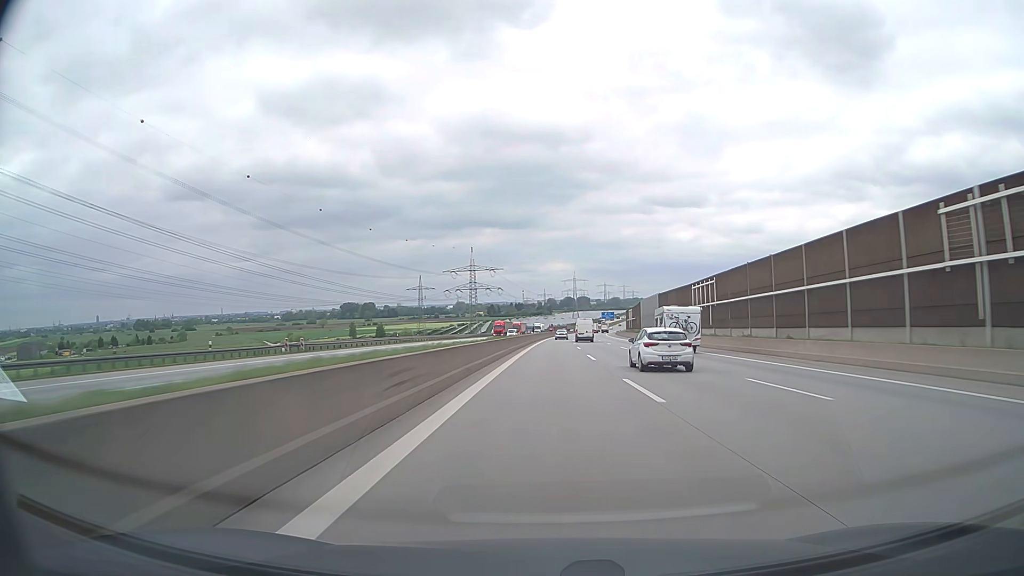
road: motorway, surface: asphalt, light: Day
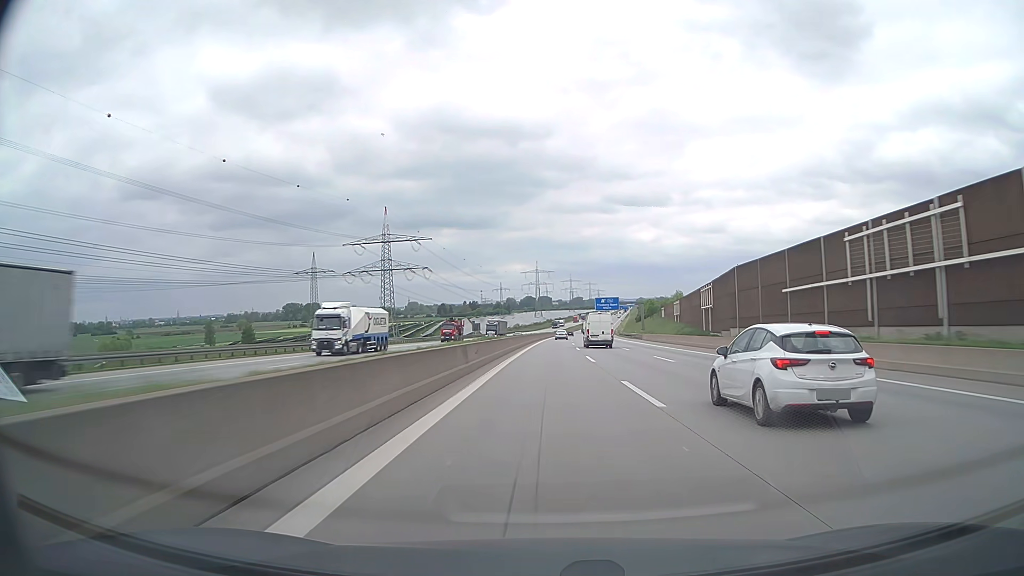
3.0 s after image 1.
(+3.8, +126.8) m; +3°
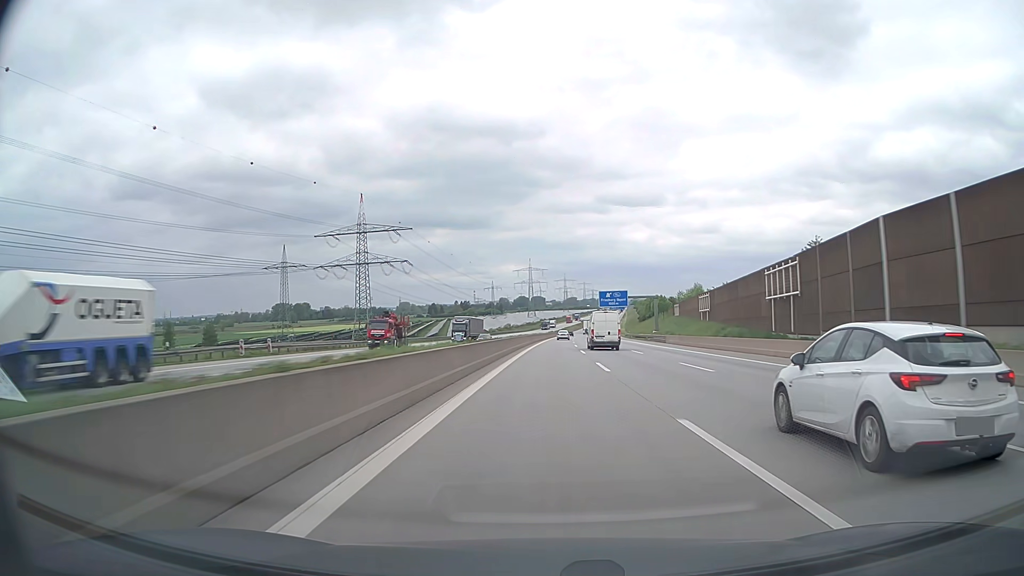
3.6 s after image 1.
(+0.1, +25.2) m; +1°
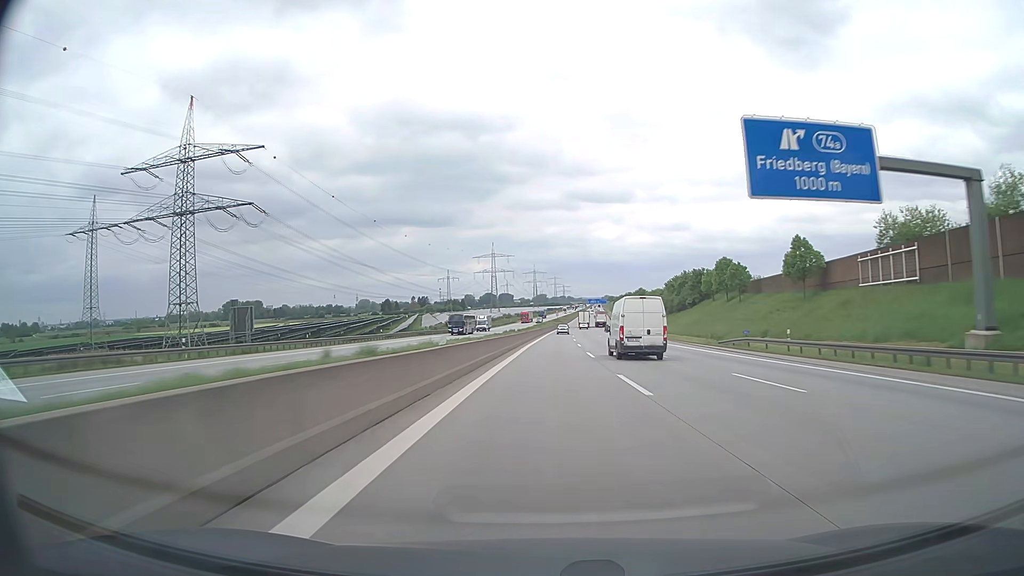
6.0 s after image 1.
(+2.4, +99.6) m; +3°
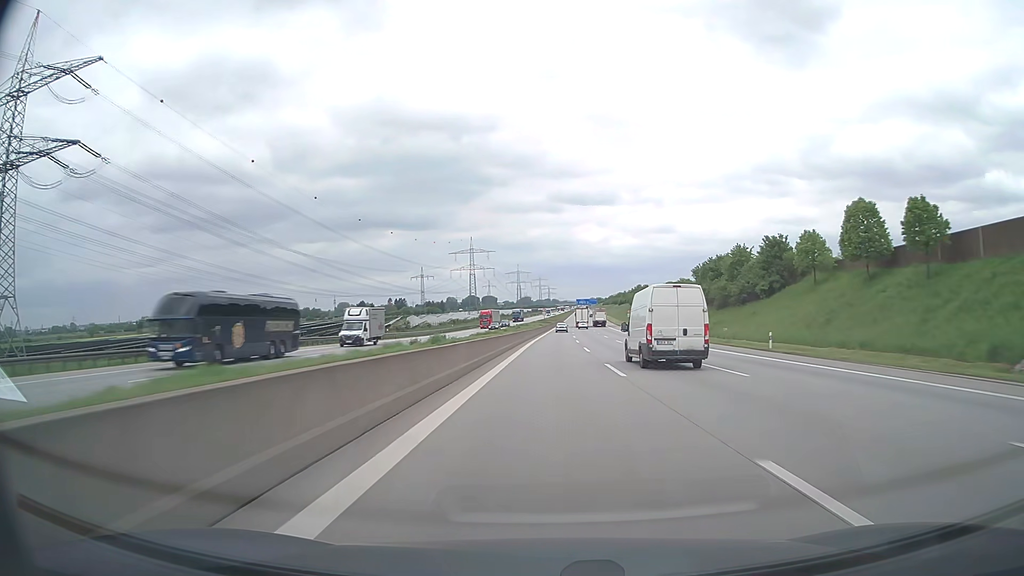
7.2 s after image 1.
(+0.5, +48.1) m; +1°
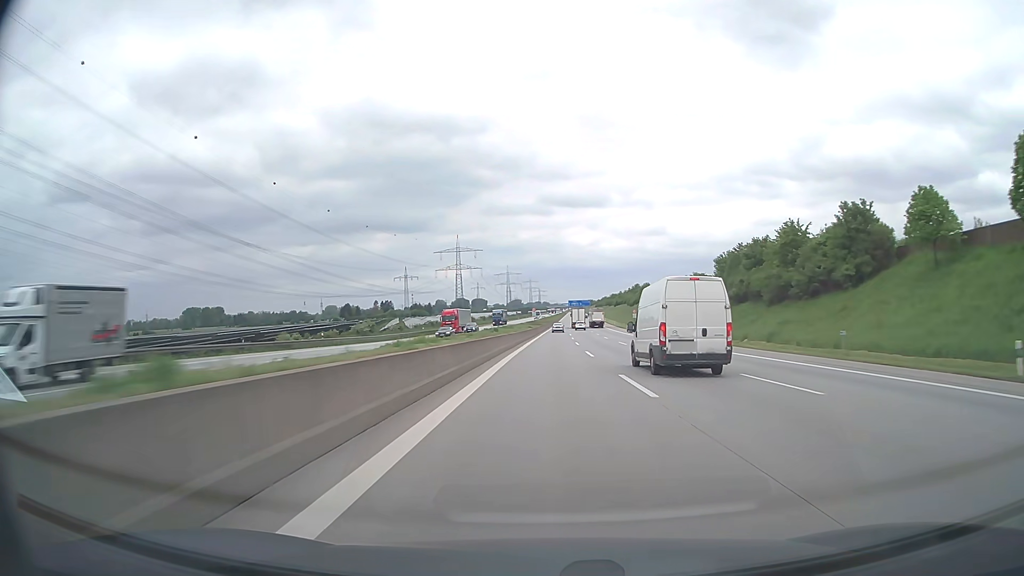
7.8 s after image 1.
(+0.2, +23.6) m; +1°
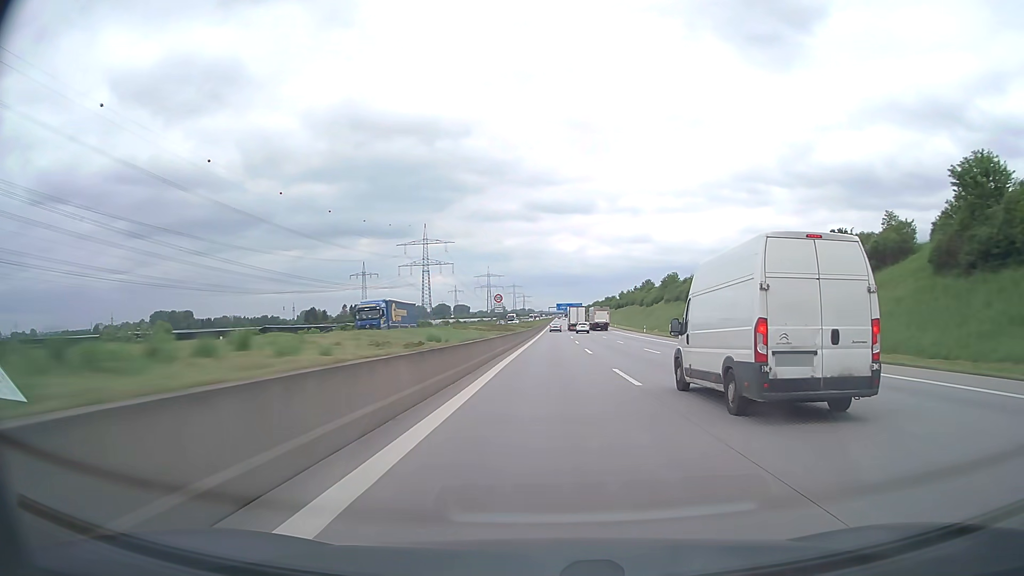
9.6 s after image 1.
(+0.6, +68.7) m; +1°
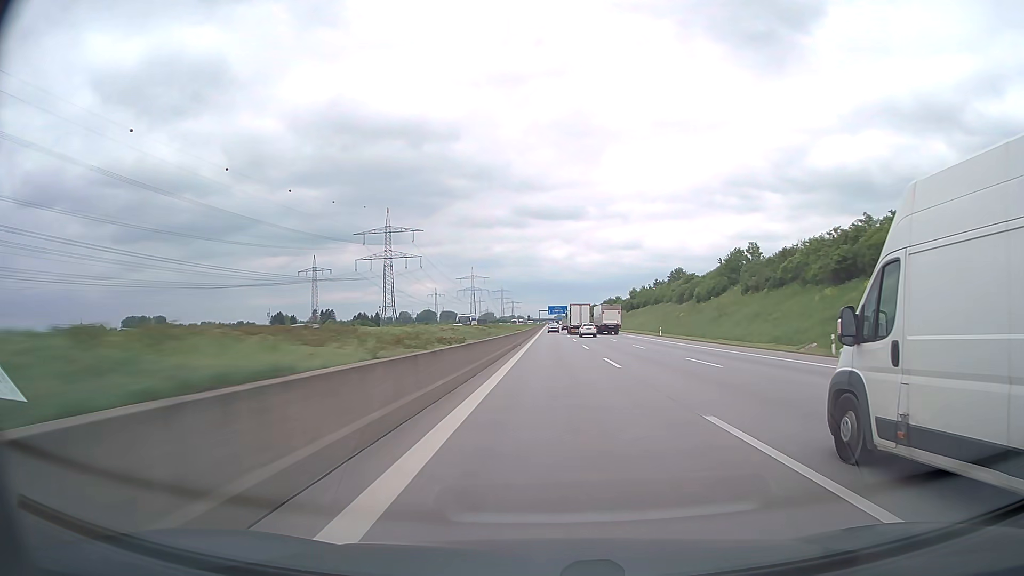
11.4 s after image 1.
(+0.6, +65.4) m; +1°
(0, +10) (0, +20) (0, +30) (0, +40) (0, +50) (0, +60) (0, +70) (+1, +80) (+1, +90) (+1, +100) m
